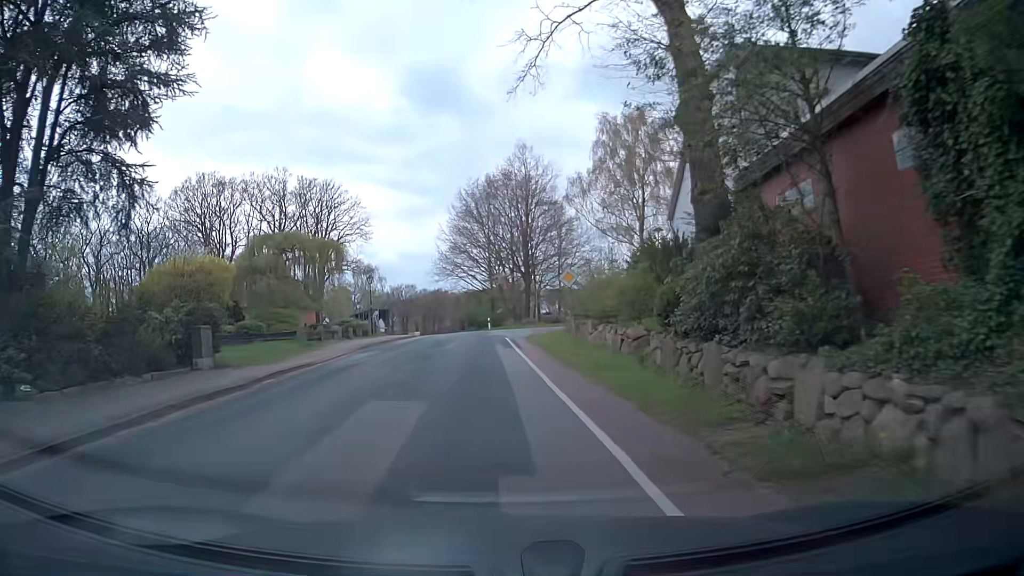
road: secondary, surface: asphalt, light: Day
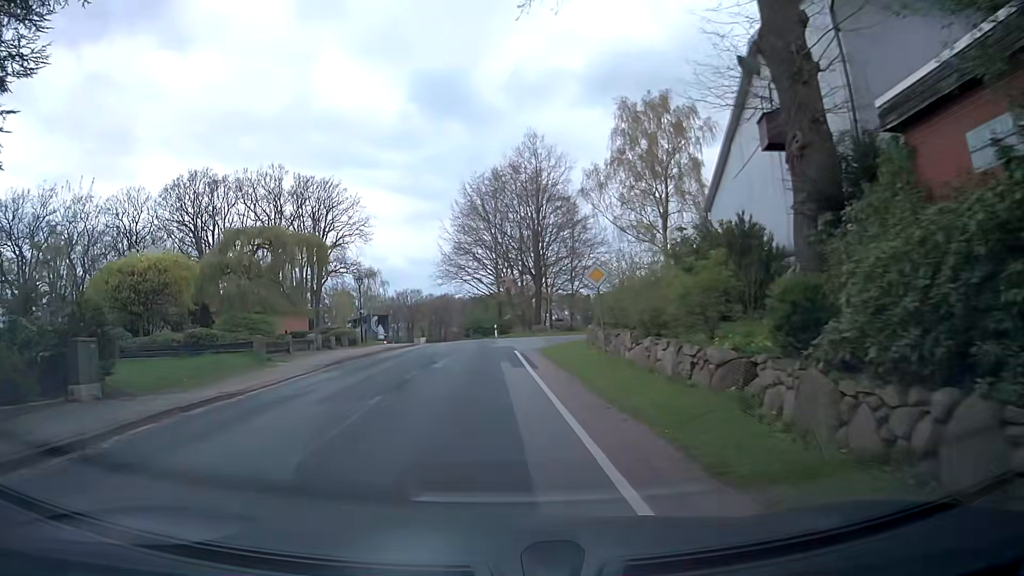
(0.0, +5.9) m; -1°
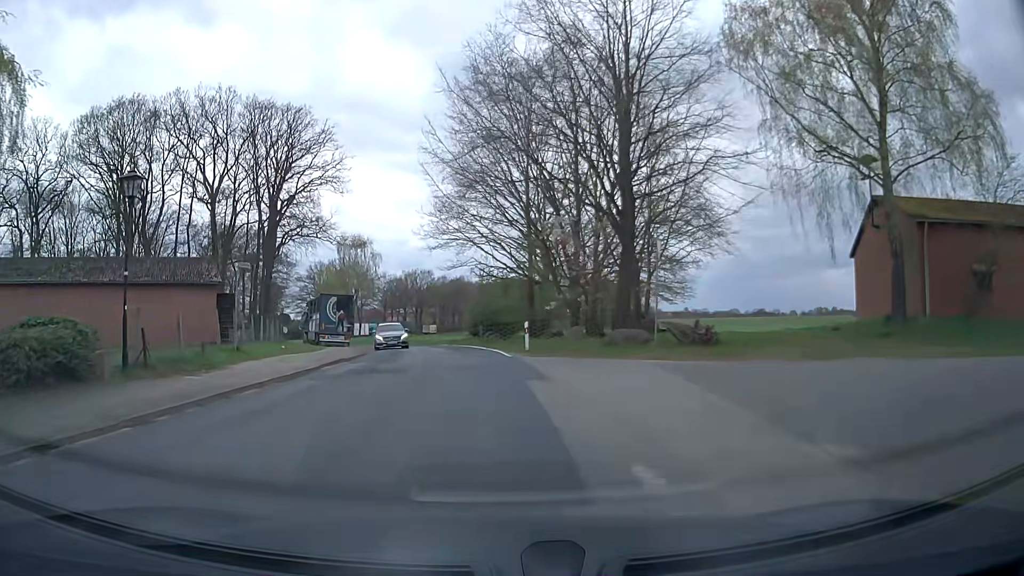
(-0.1, +29.4) m; -1°
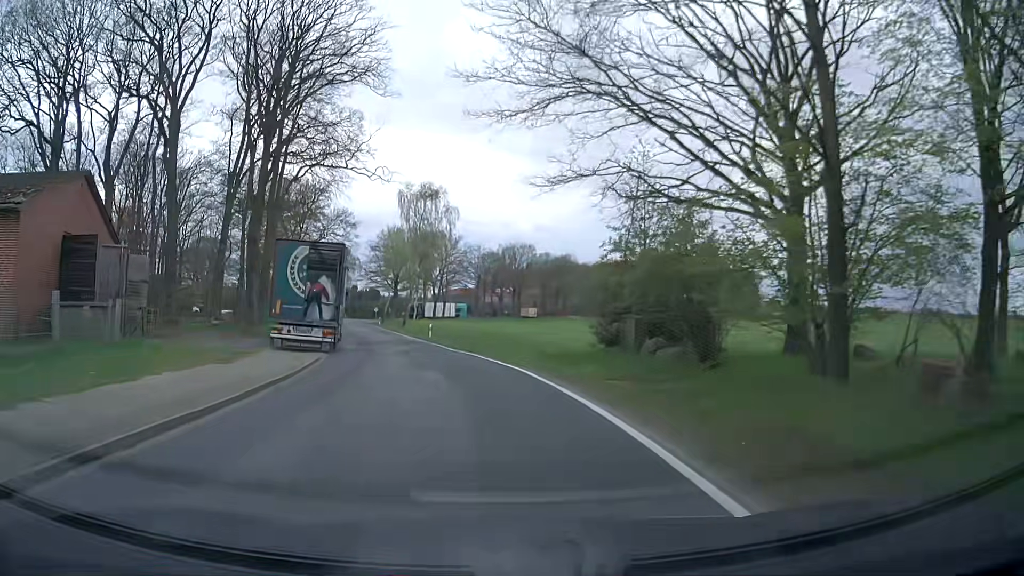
(-1.7, +28.4) m; -8°
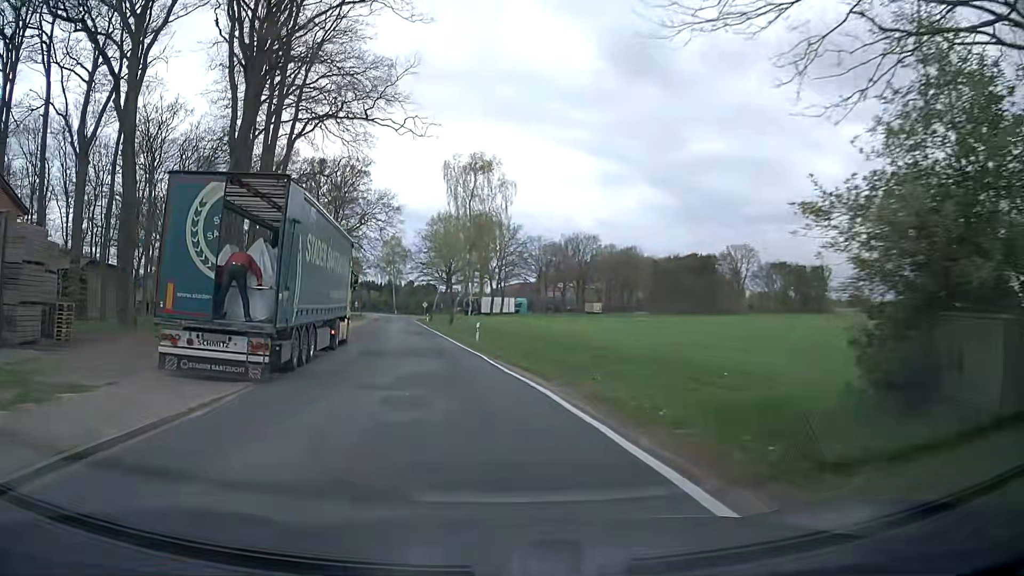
(-0.5, +12.3) m; -5°
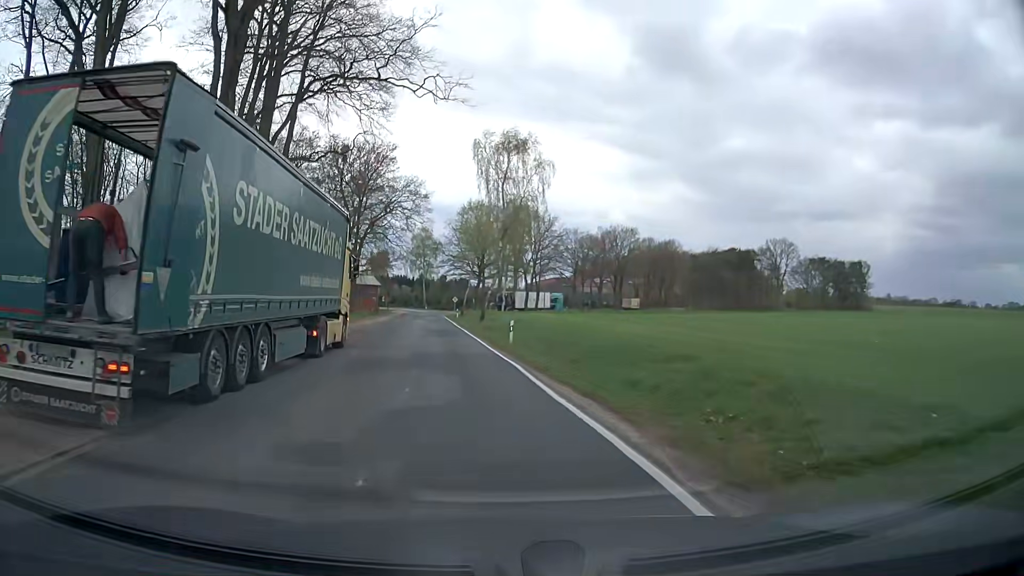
(-0.2, +6.3) m; -4°
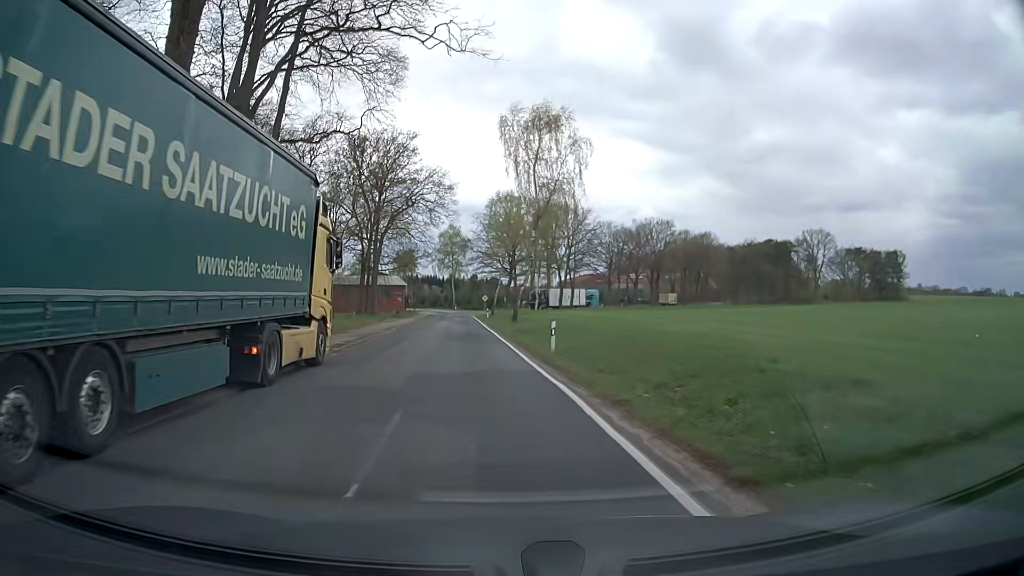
(-0.1, +6.4) m; -2°
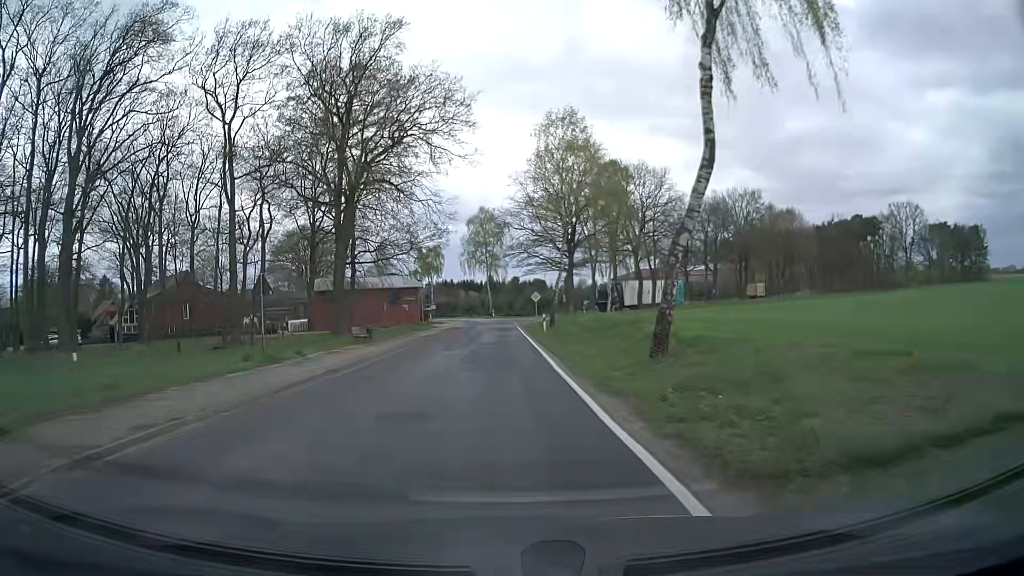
(-2.0, +34.1) m; -4°
(0, +10) (0, +20) (0, +30) (0, +40) (0, +50) (0, +60) (0, +70) (-1, +80) (-2, +90) (-3, +100) m
